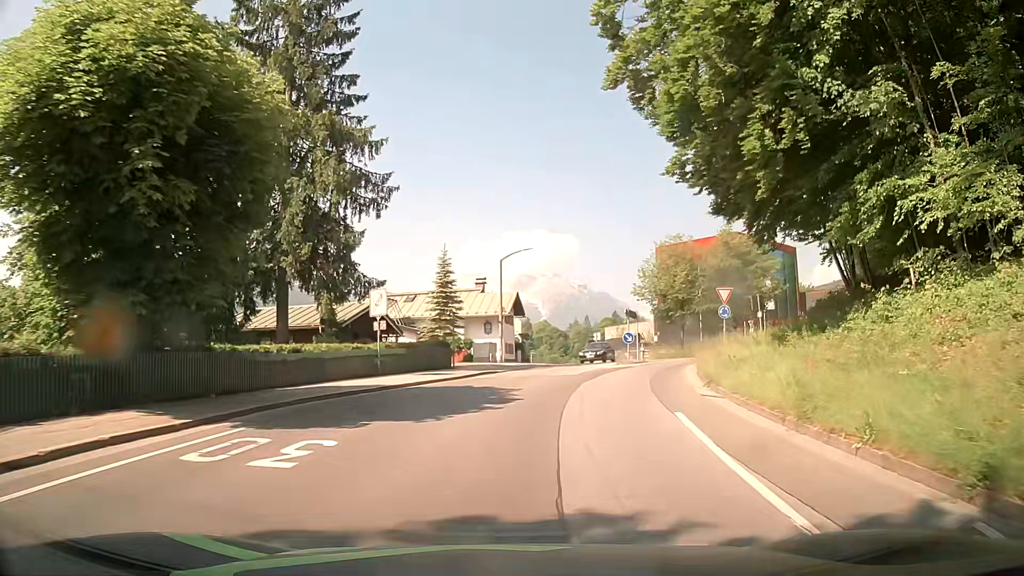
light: Day
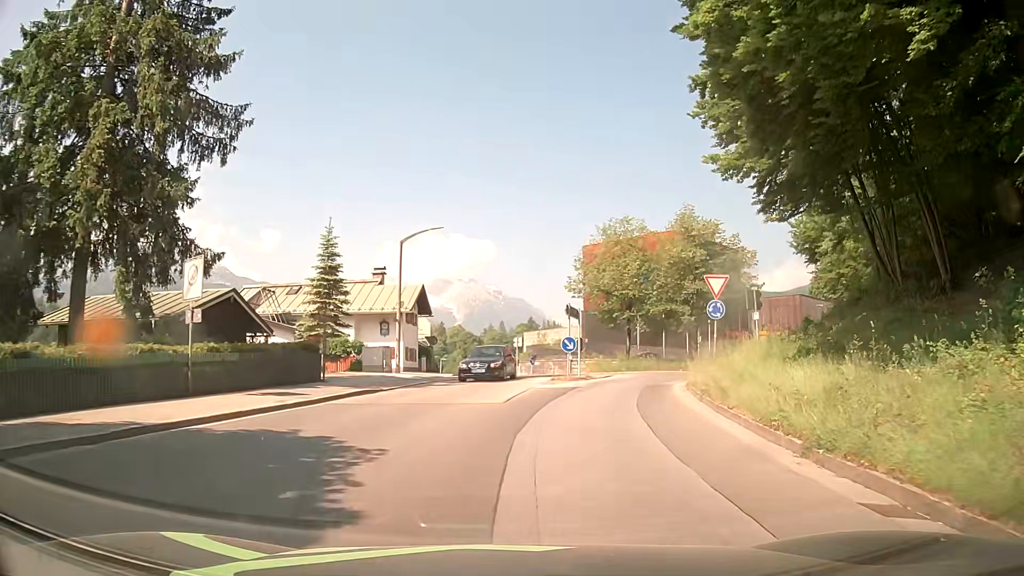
(+0.6, +9.9) m; +7°
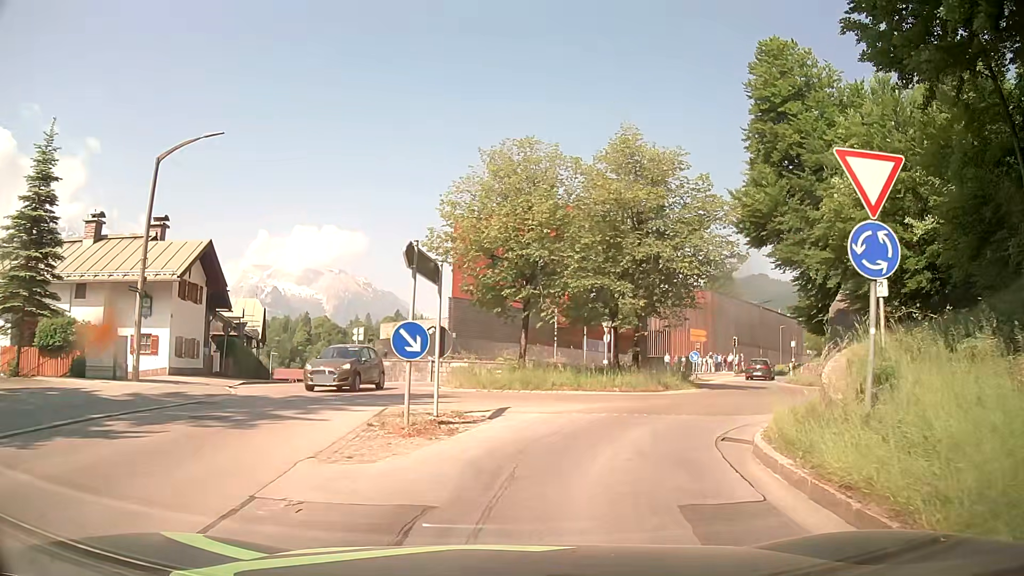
(+1.3, +15.1) m; +10°
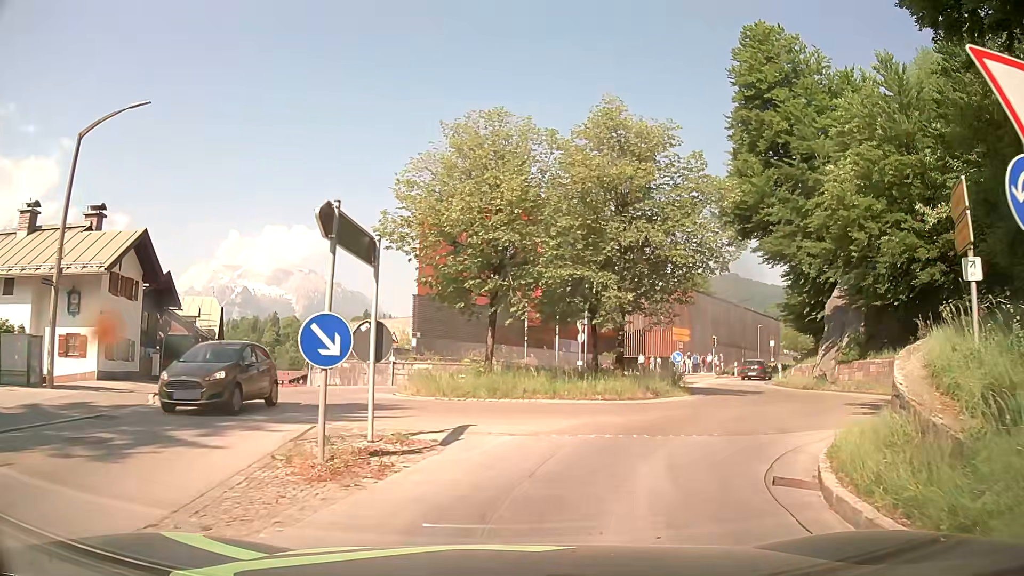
(+0.1, +3.1) m; +3°
